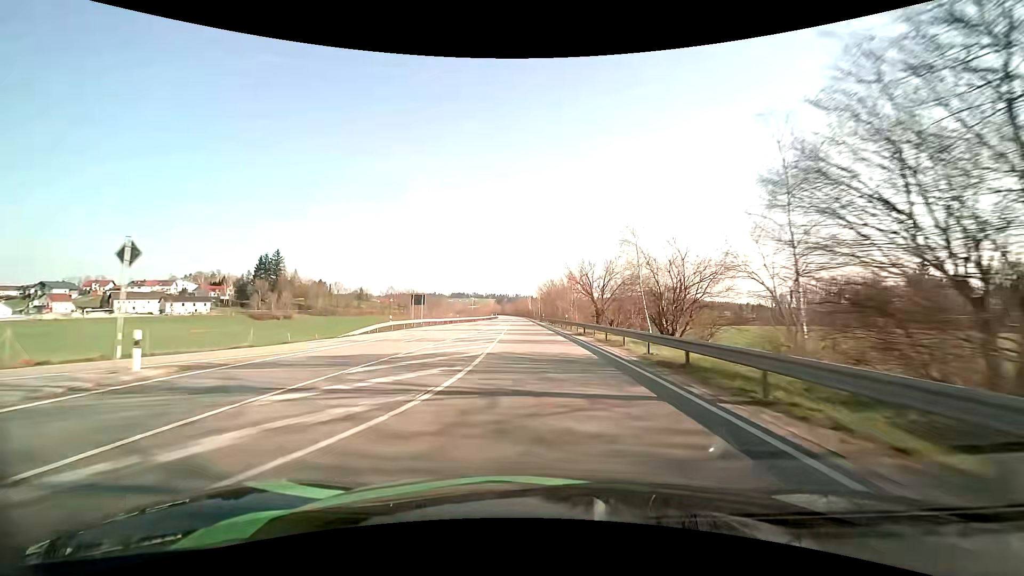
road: primary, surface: asphalt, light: Day
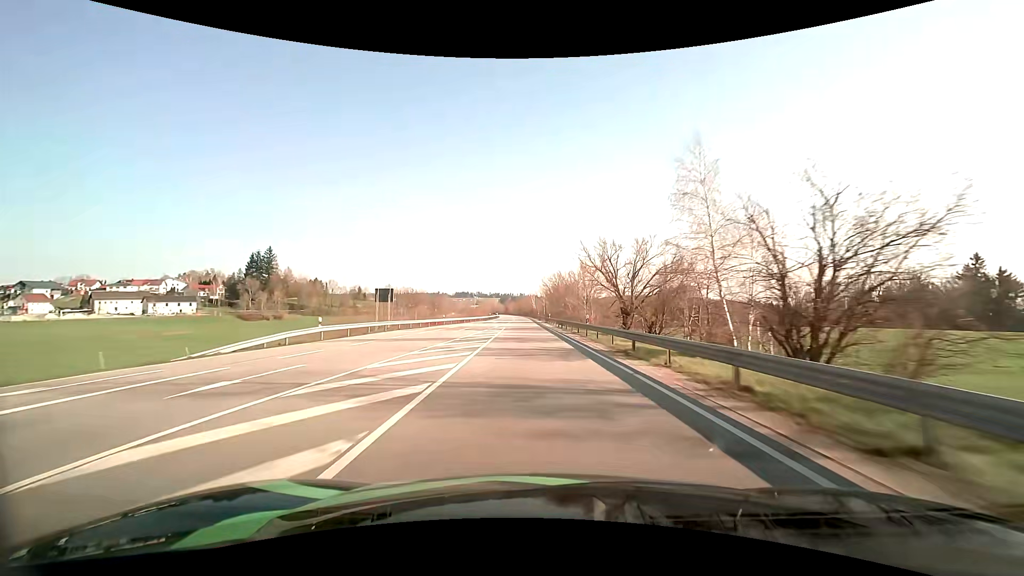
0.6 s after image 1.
(-0.1, +15.6) m; -1°
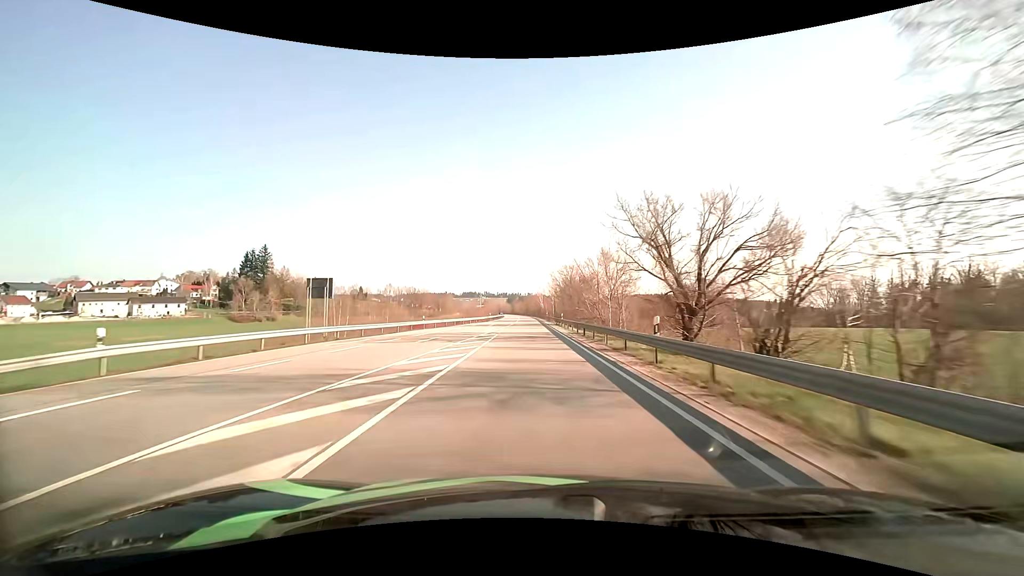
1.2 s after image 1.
(-0.1, +15.7) m; -1°
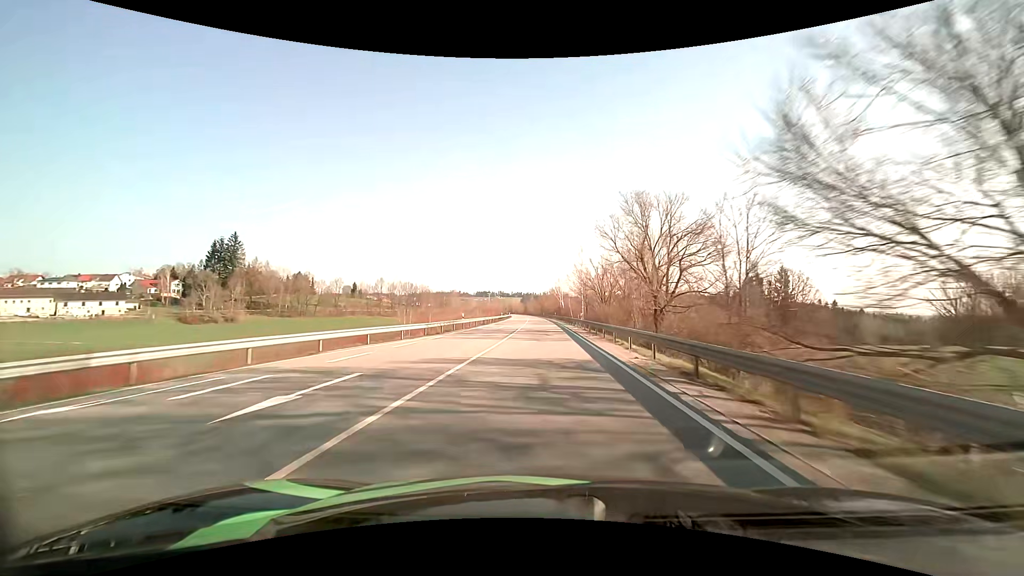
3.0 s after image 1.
(-0.9, +46.9) m; -2°
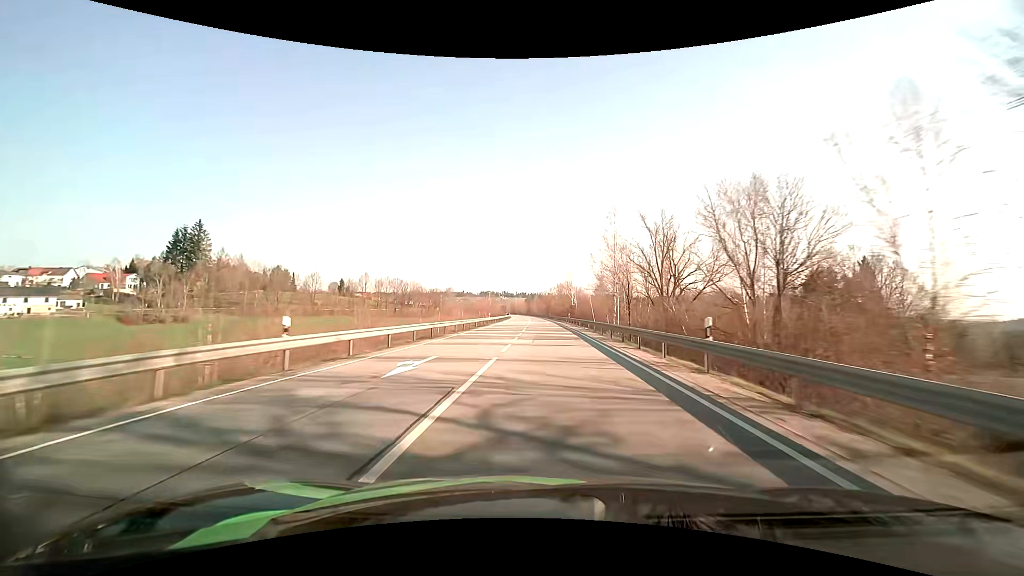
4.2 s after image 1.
(-0.2, +31.2) m; -1°
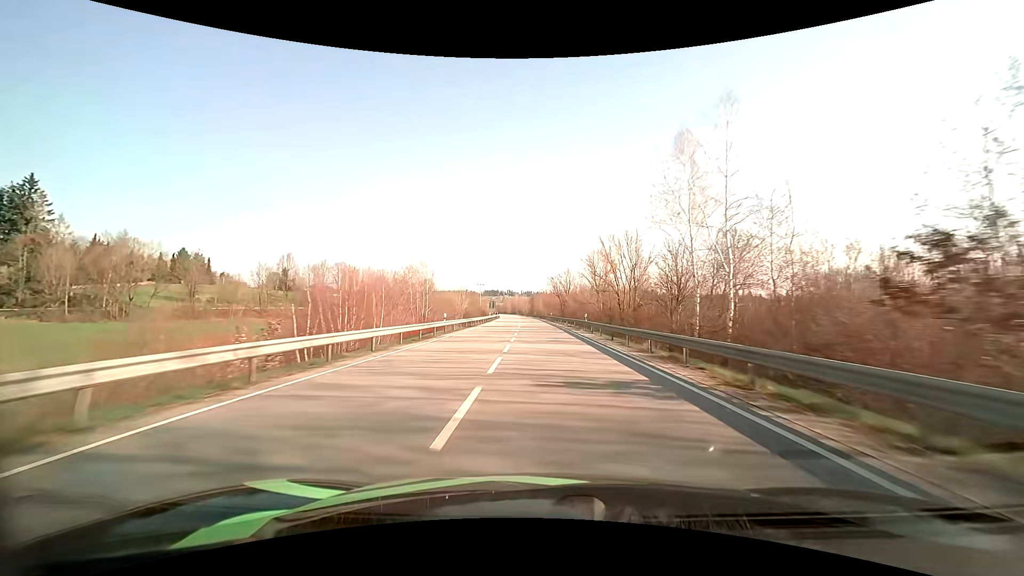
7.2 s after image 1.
(-0.4, +78.5) m; -1°
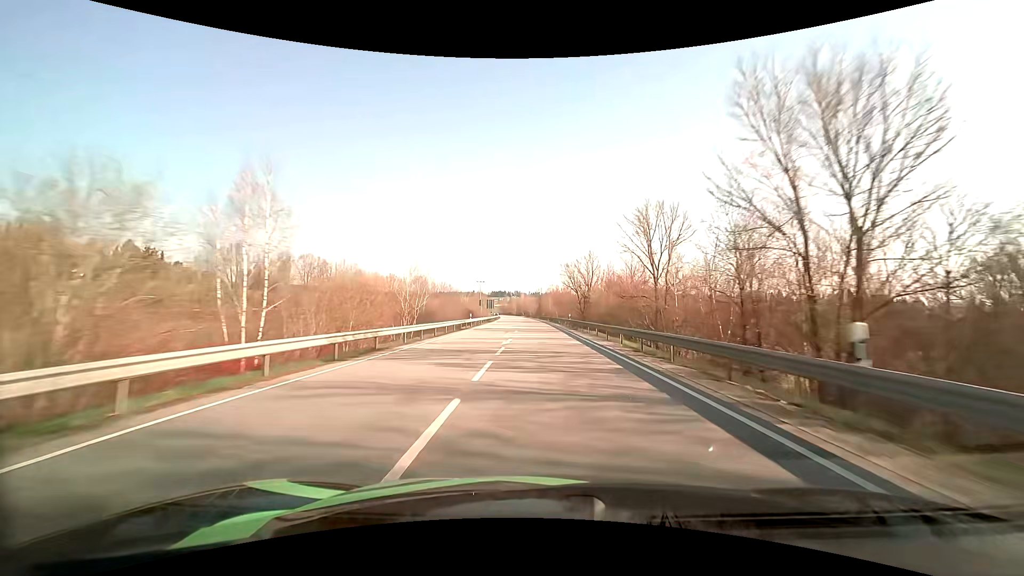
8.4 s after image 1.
(-0.2, +31.5) m; -1°
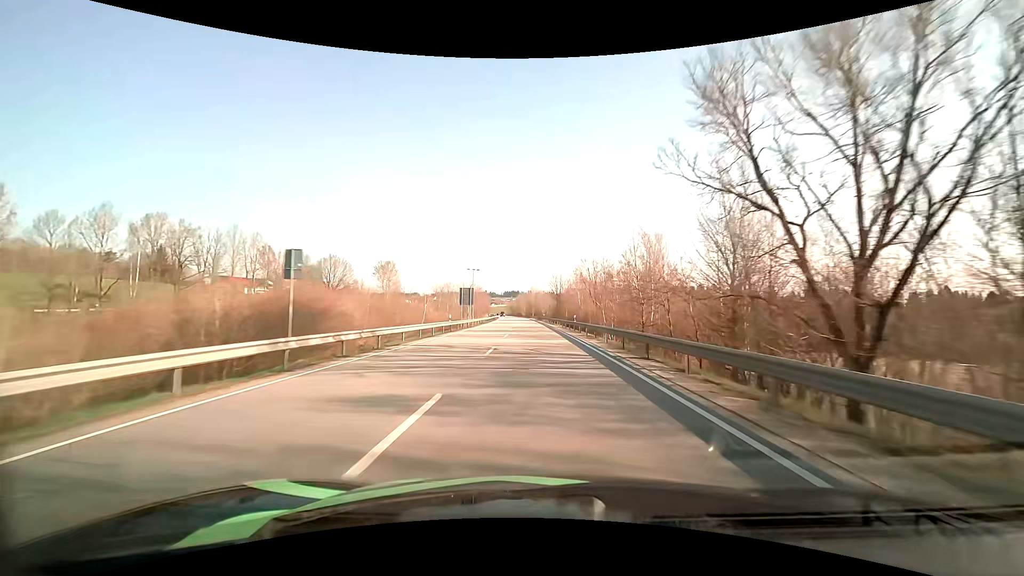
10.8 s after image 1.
(-0.8, +63.0) m; -2°
(0, +10) (0, +20) (0, +30) (0, +40) (-1, +50) (-1, +60) (-1, +70) (-2, +80) (-2, +90) (-3, +100) m
